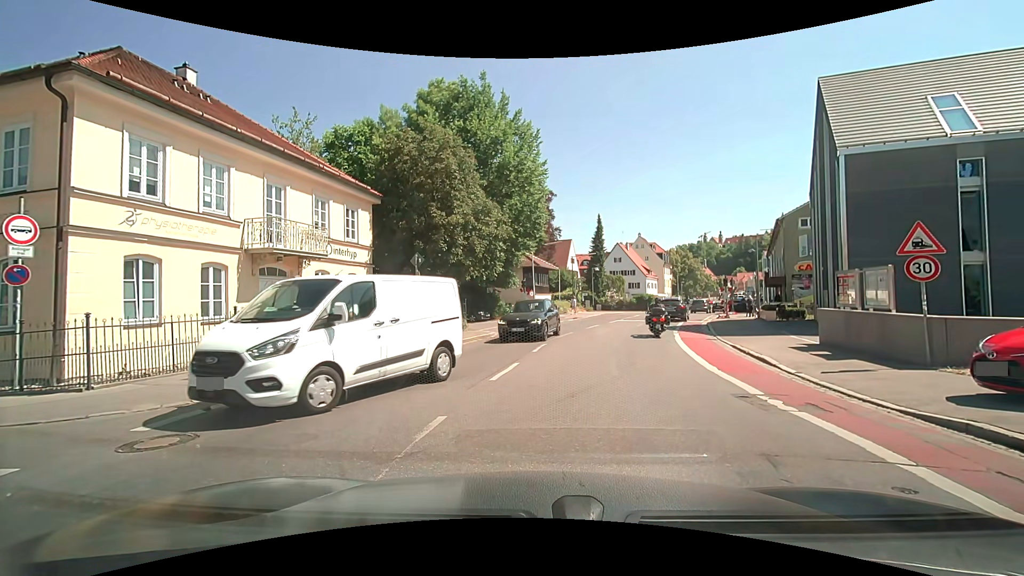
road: secondary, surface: asphalt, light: Day
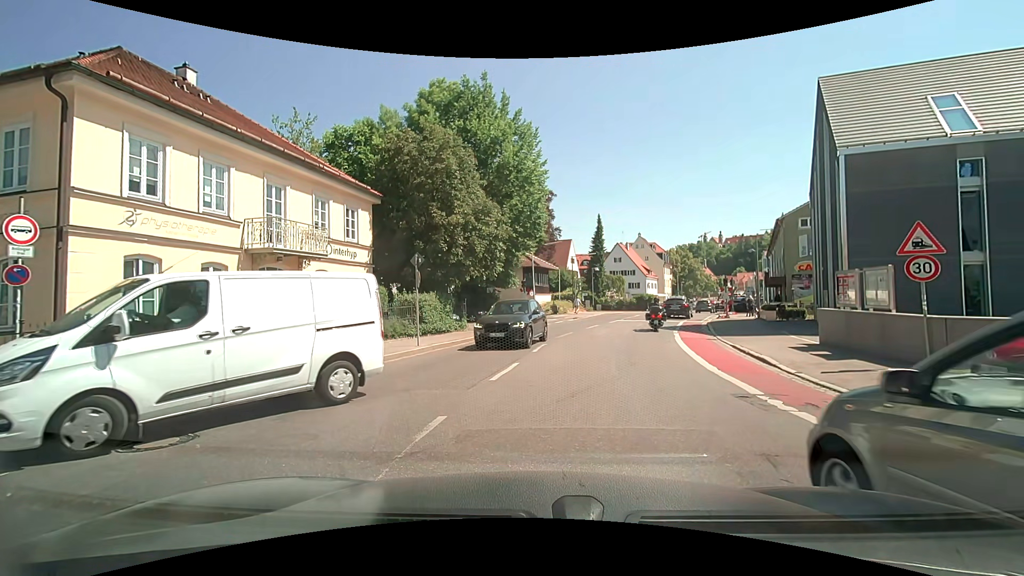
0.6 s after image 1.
(0.0, 0.0) m; 0°
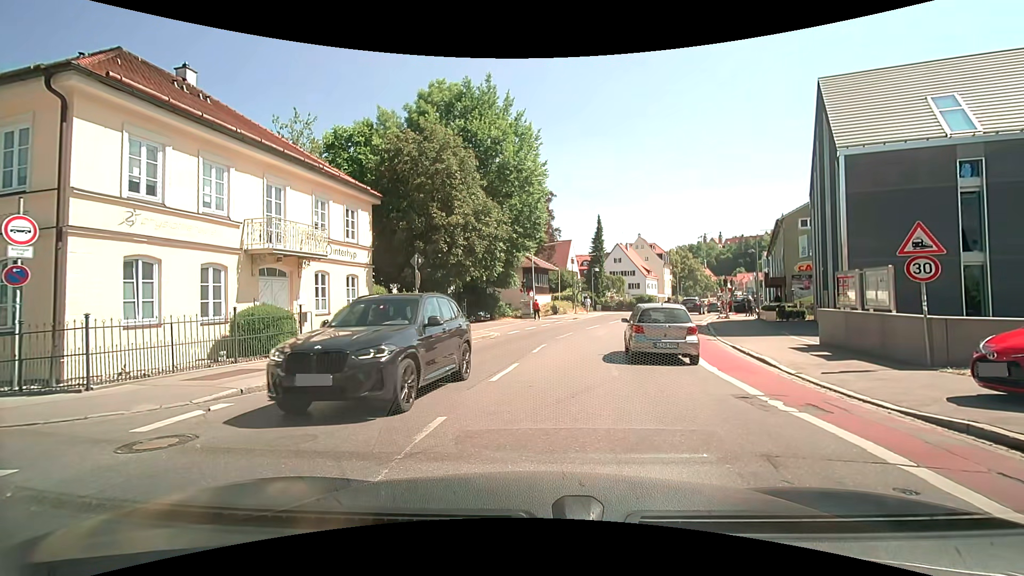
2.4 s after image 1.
(0.0, 0.0) m; 0°
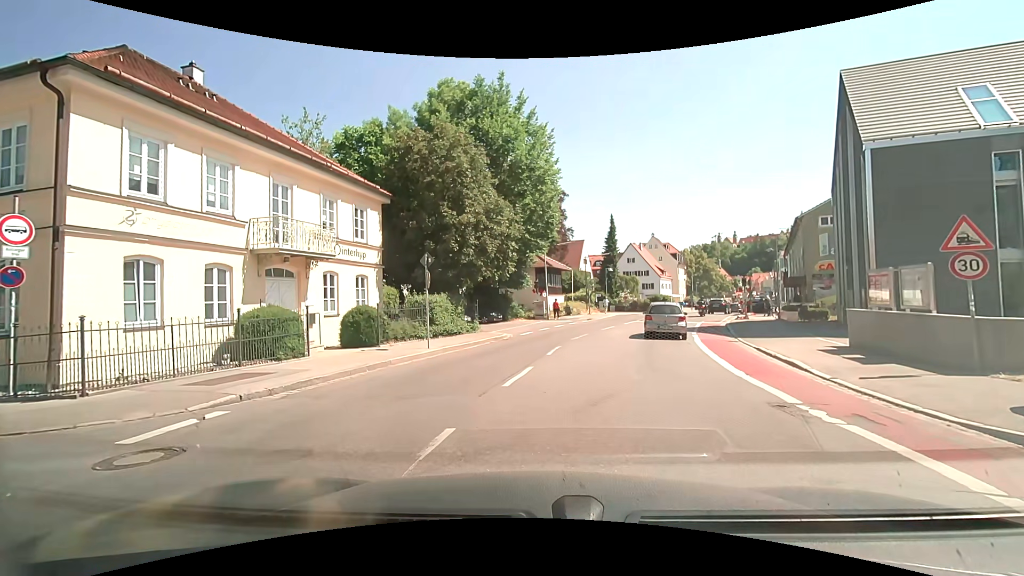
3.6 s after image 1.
(0.0, +0.6) m; 0°
